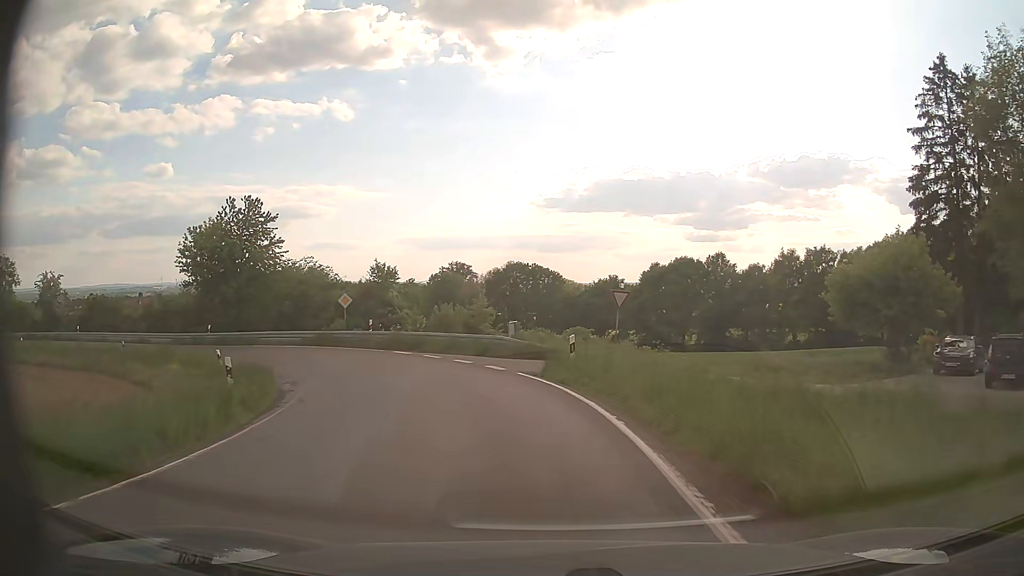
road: secondary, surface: asphalt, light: Day
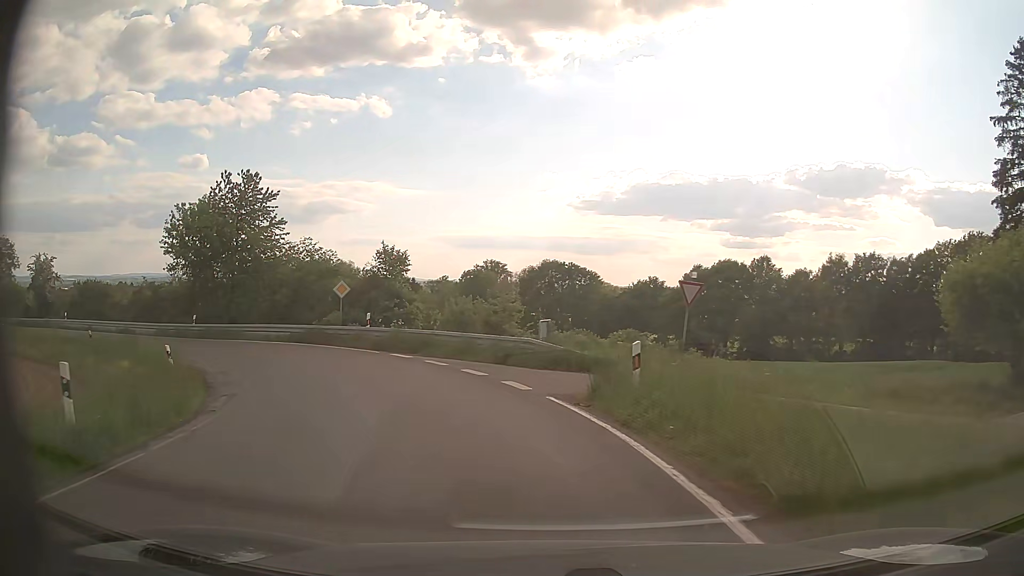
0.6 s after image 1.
(-0.1, +6.4) m; -2°
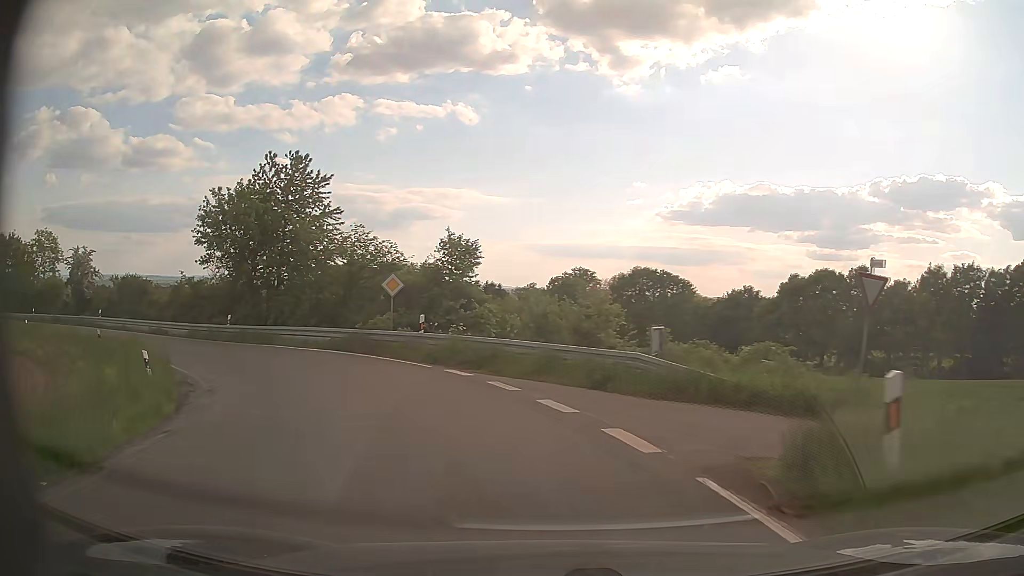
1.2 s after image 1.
(-0.3, +6.0) m; -7°
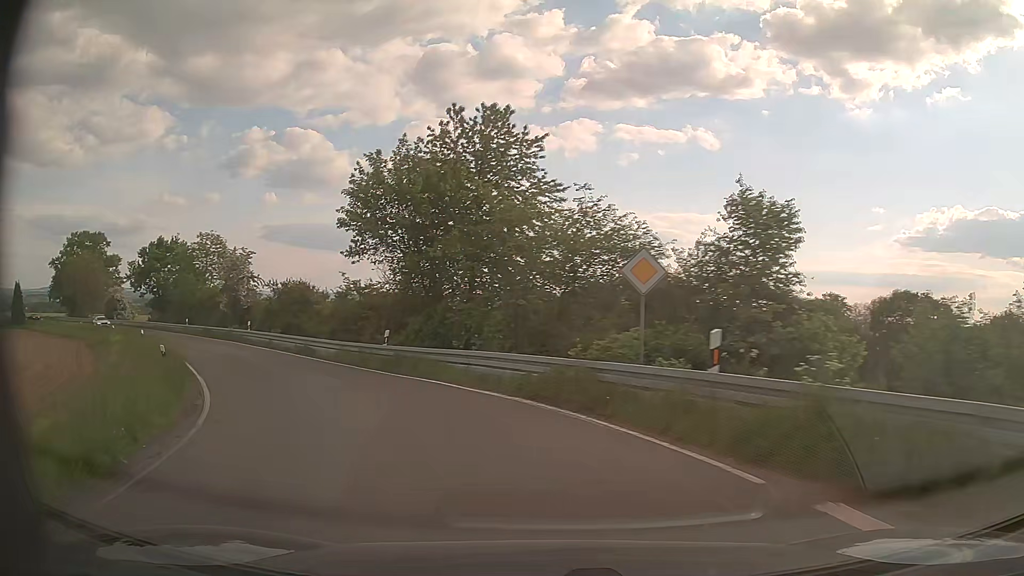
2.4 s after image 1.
(-2.1, +11.9) m; -20°
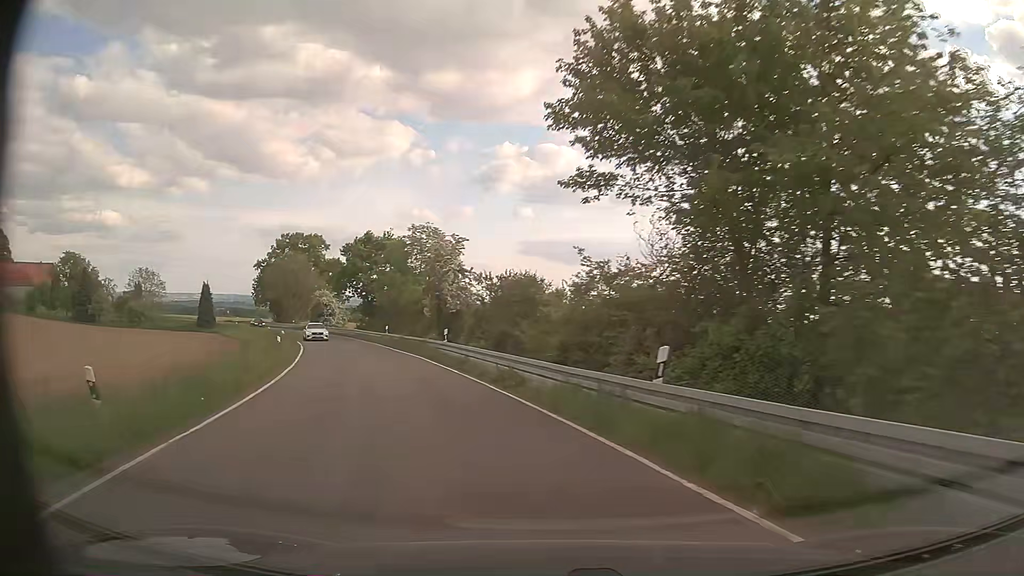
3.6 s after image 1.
(-2.8, +13.4) m; -22°
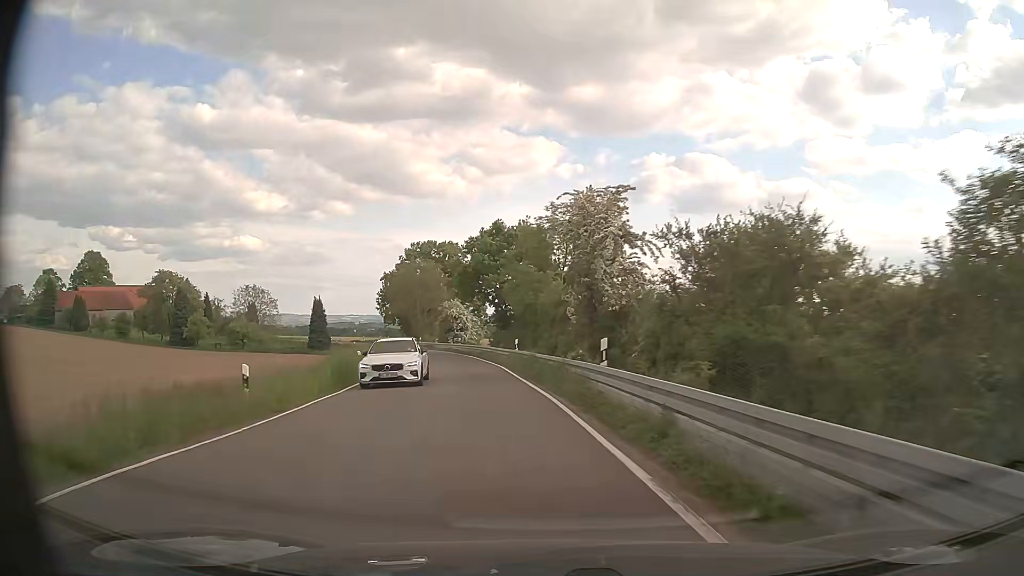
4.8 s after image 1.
(-2.1, +15.7) m; -13°
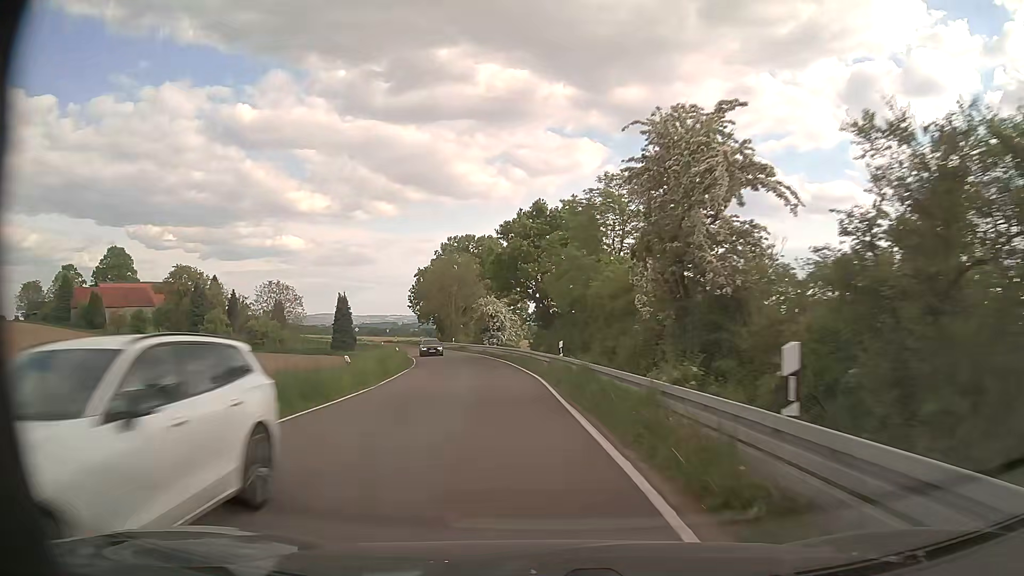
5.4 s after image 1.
(-0.3, +8.7) m; -4°
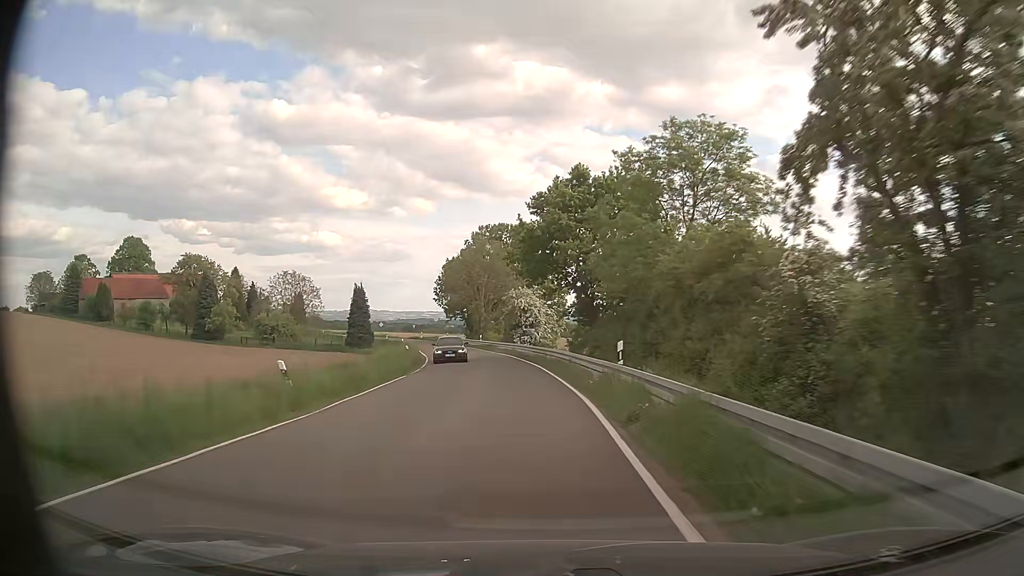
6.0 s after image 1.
(-0.3, +9.2) m; -3°
(0, +10) (-1, +20) (-1, +30) (-3, +40) (-4, +50) (-7, +59) (-9, +69) (-12, +79) (-15, +88) (-18, +98) m
